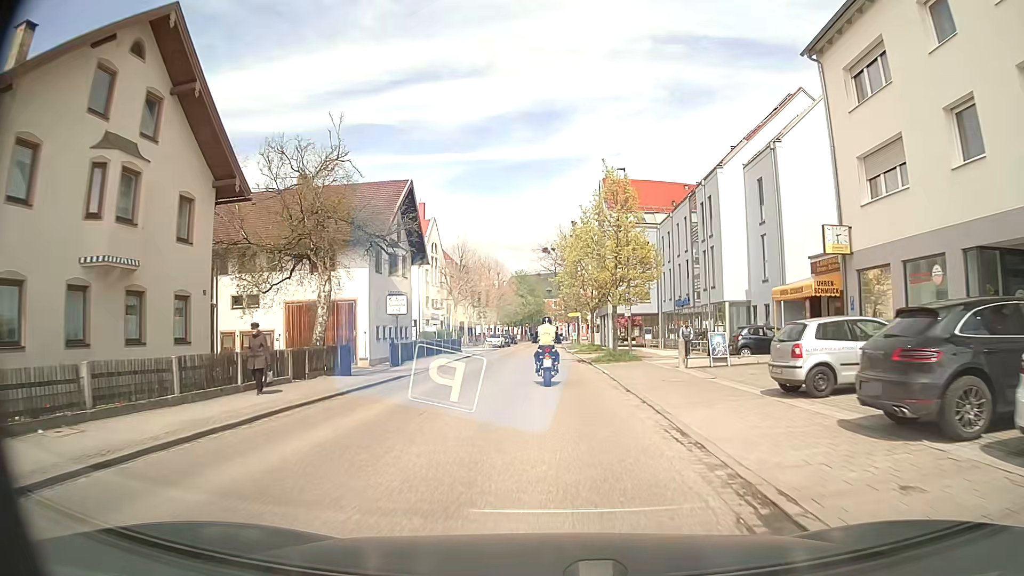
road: secondary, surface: asphalt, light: Day
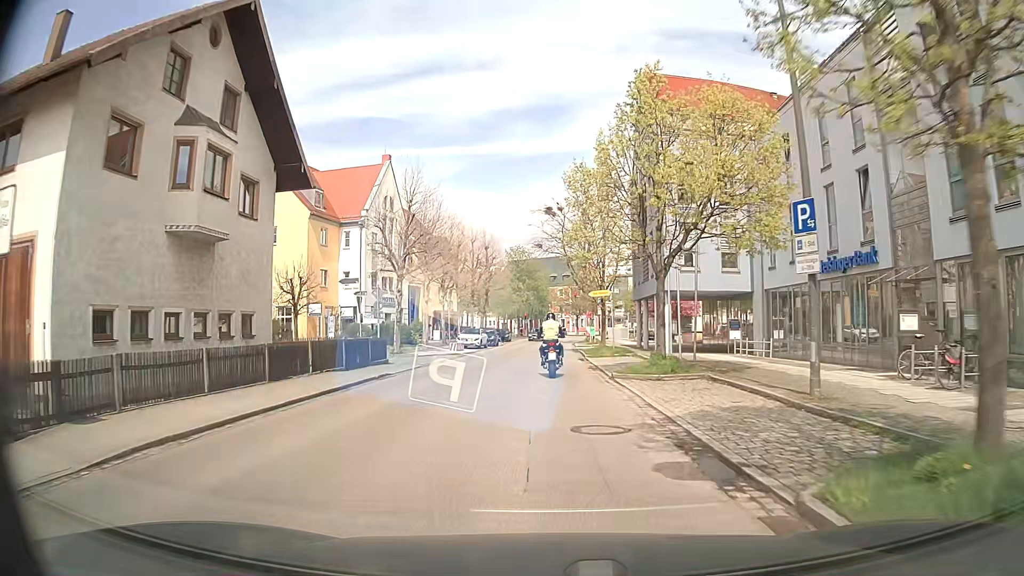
(+0.1, +25.8) m; 0°
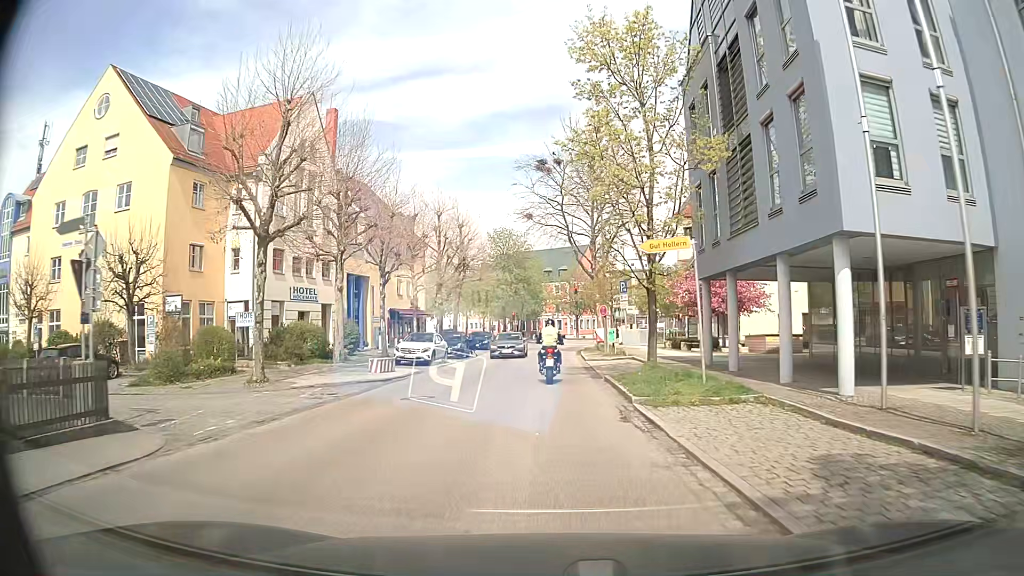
(+0.1, +18.9) m; +1°
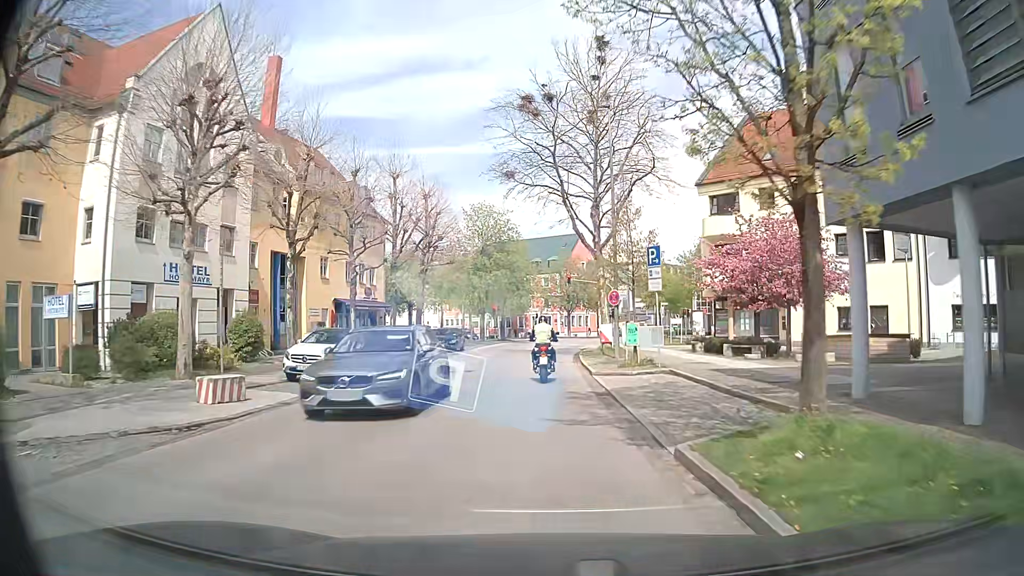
(+0.1, +12.1) m; +1°
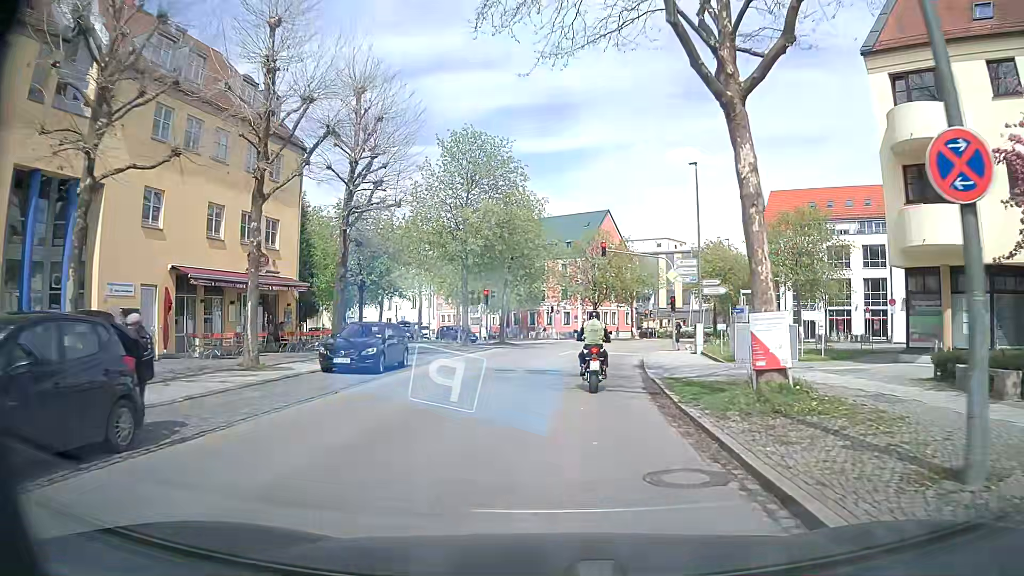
(-0.3, +21.9) m; -2°
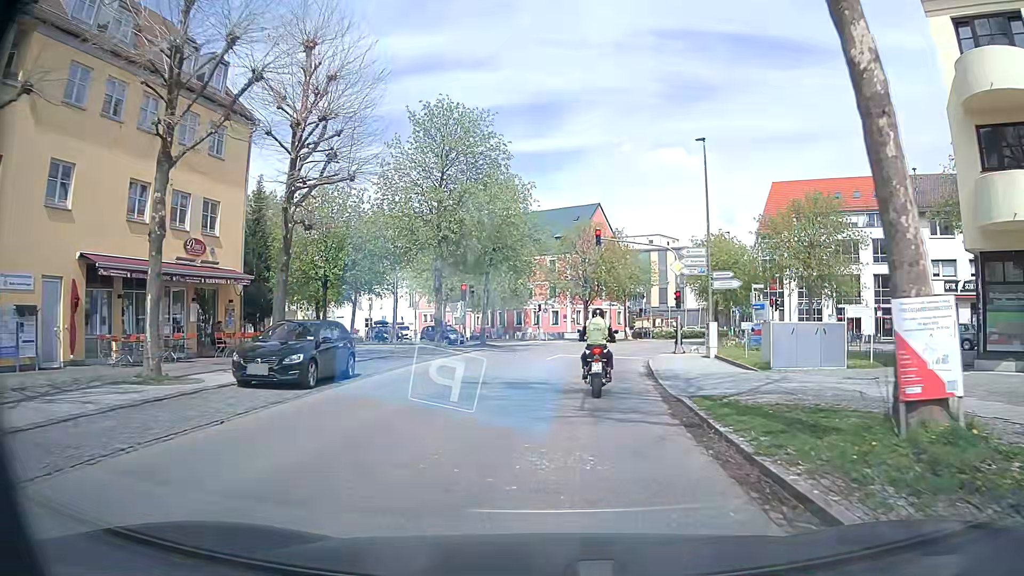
(+0.1, +4.8) m; +2°
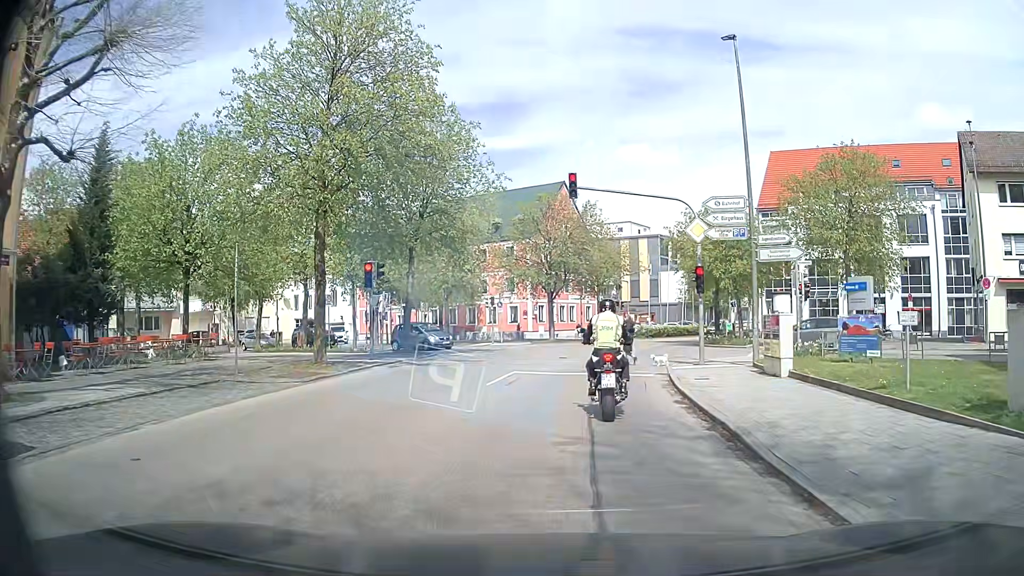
(+0.3, +11.5) m; +4°
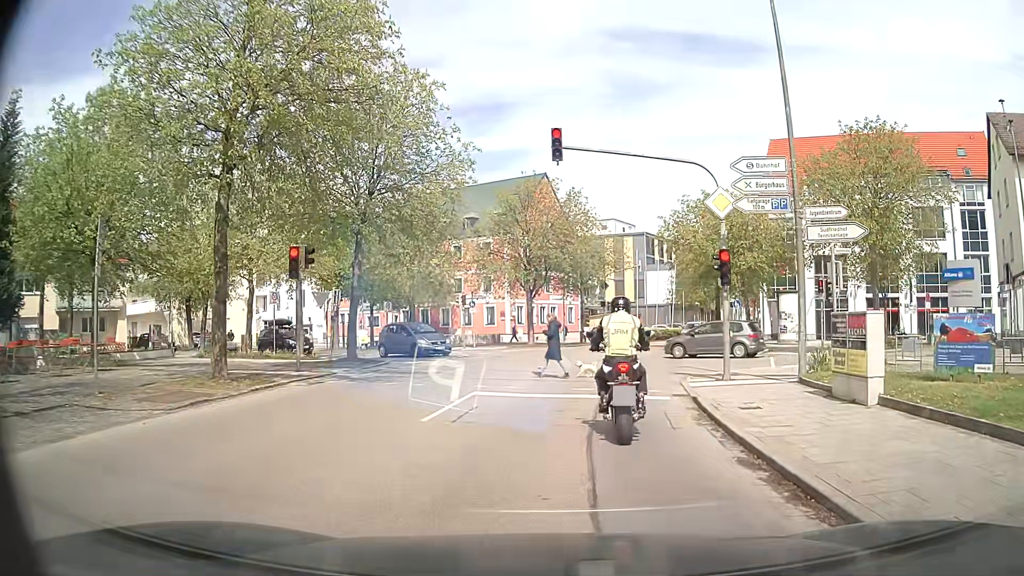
(0.0, +5.1) m; +1°
